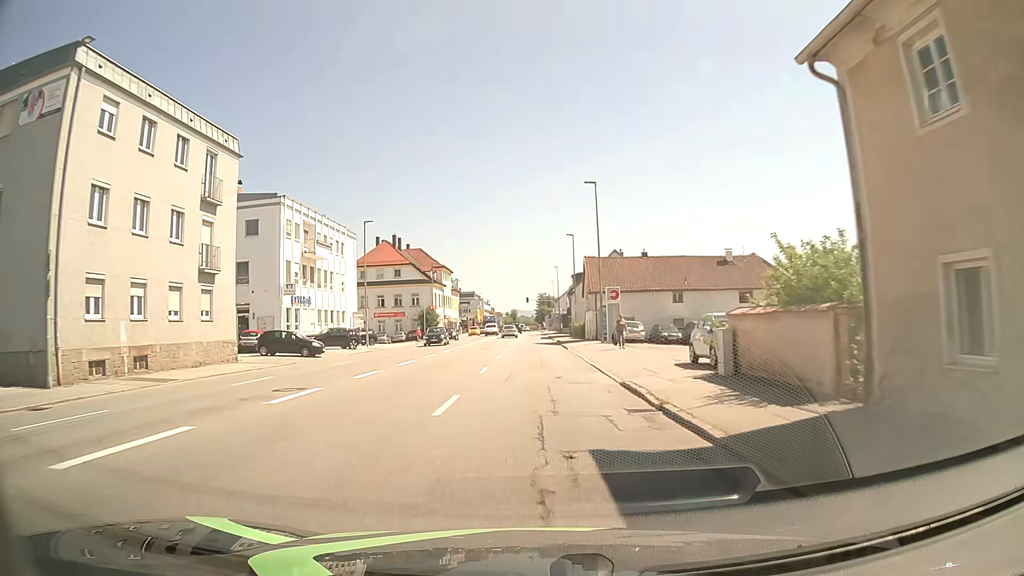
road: tertiary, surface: asphalt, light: Day
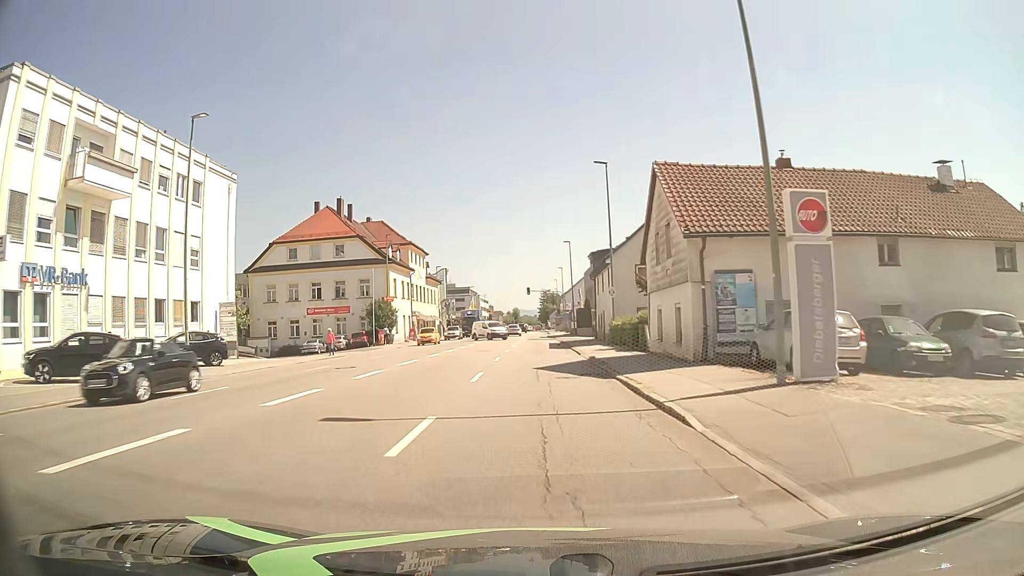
(0.0, +30.4) m; 0°
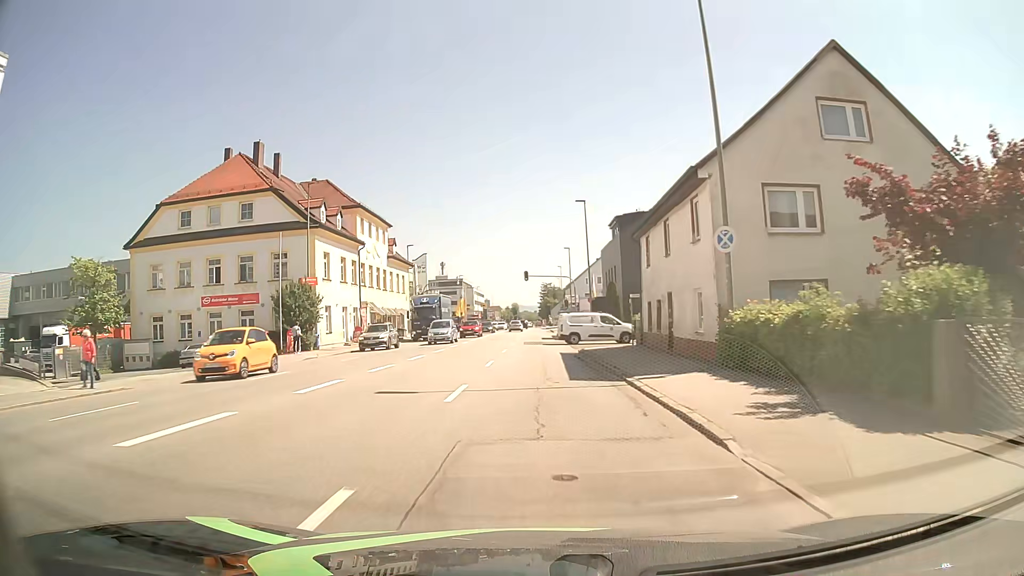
(0.0, +22.6) m; 0°
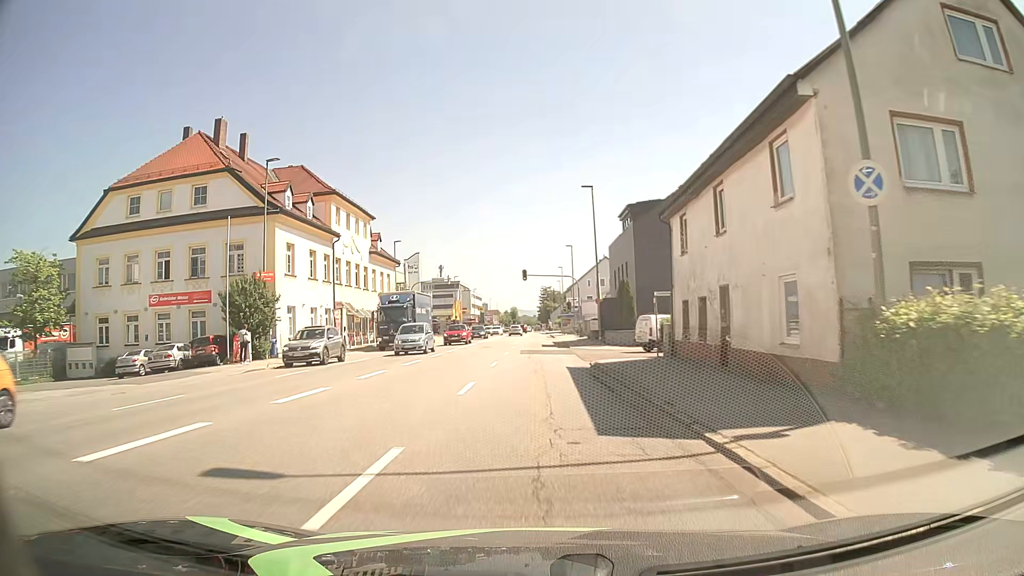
(0.0, +6.9) m; 0°
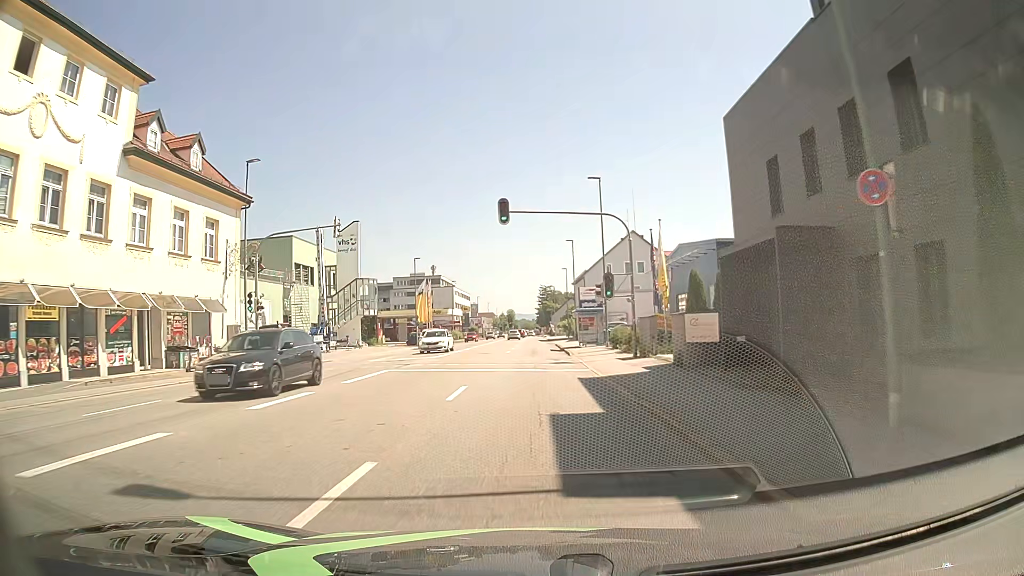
(+0.3, +36.9) m; +1°
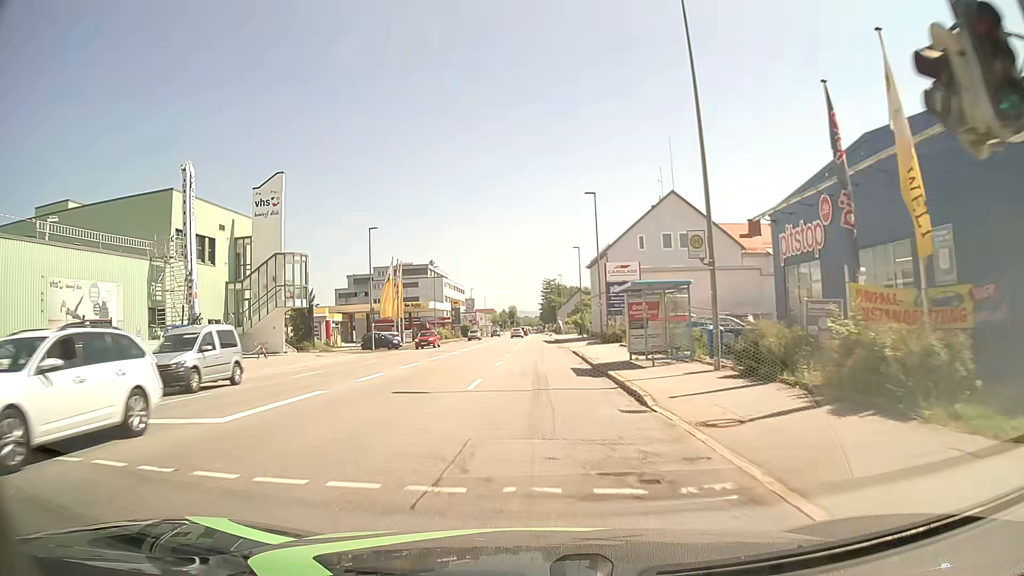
(-0.2, +23.5) m; -1°
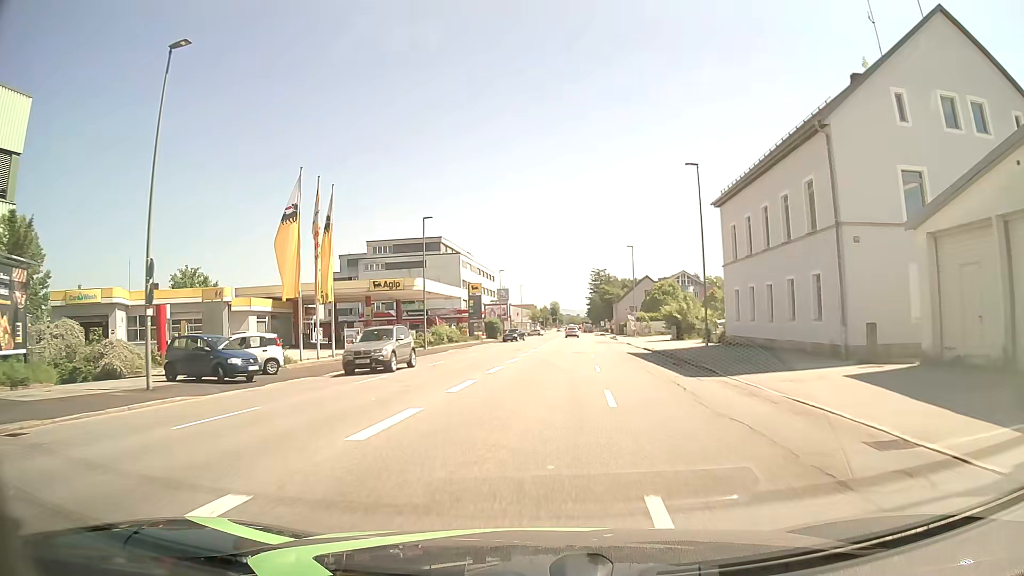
(-1.8, +39.6) m; -4°
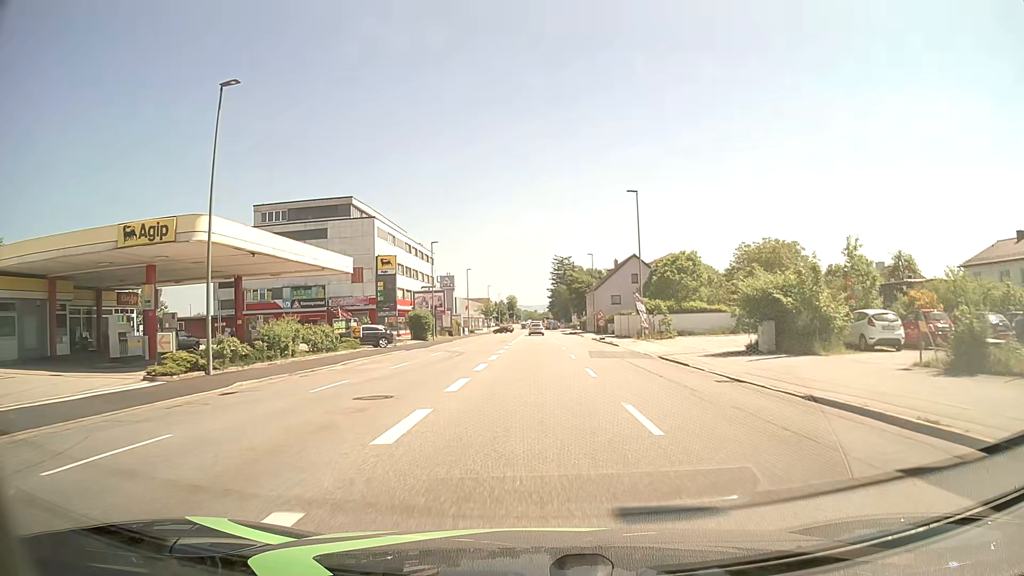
(+1.0, +30.1) m; +4°
(0, +10) (0, +20) (0, +30) (0, +40) (0, +50) (0, +60) (0, +70) (0, +80) (0, +90) (0, +100) m
